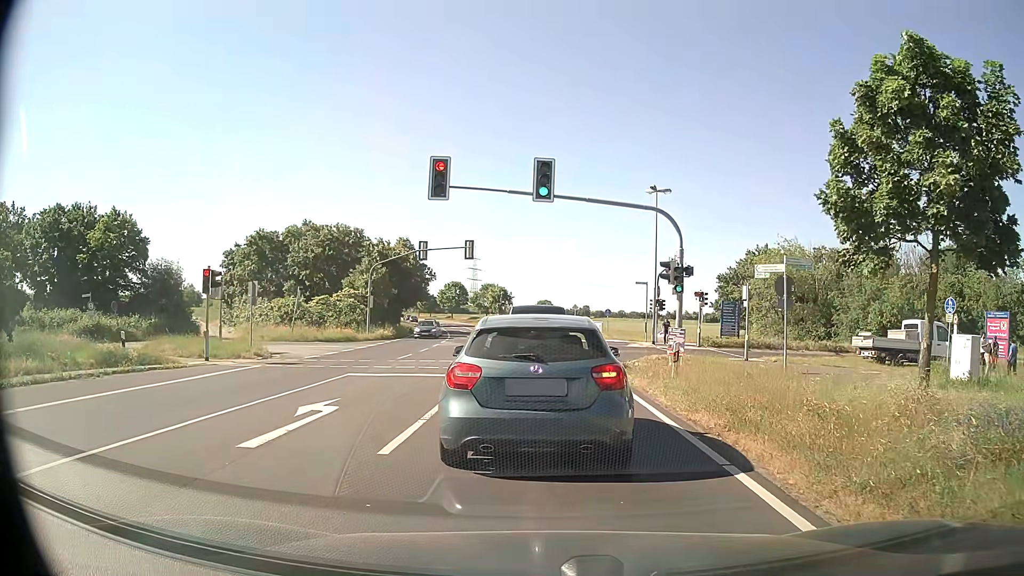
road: secondary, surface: asphalt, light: Day
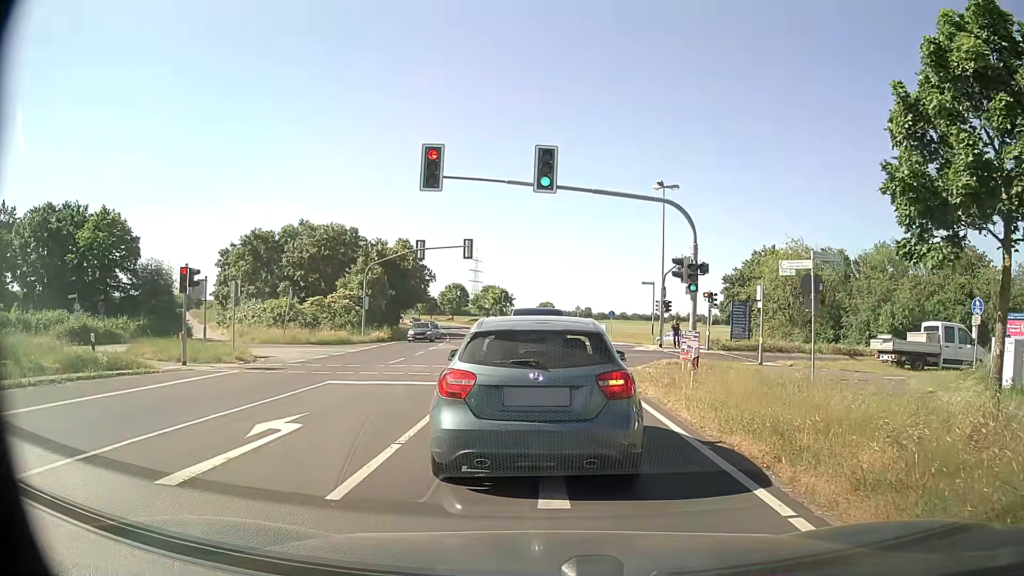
(0.0, +1.7) m; +1°
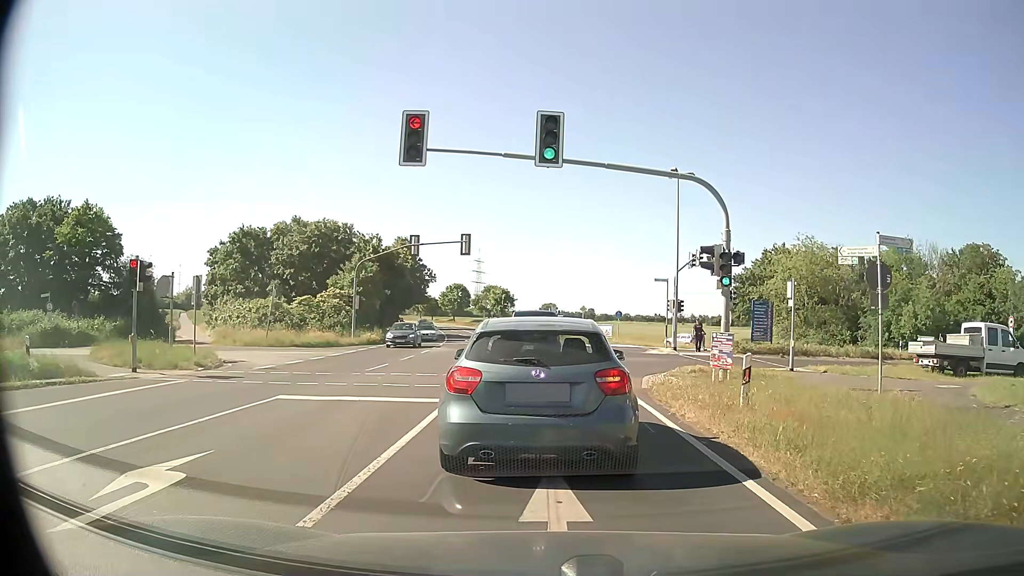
(0.0, +3.3) m; -1°
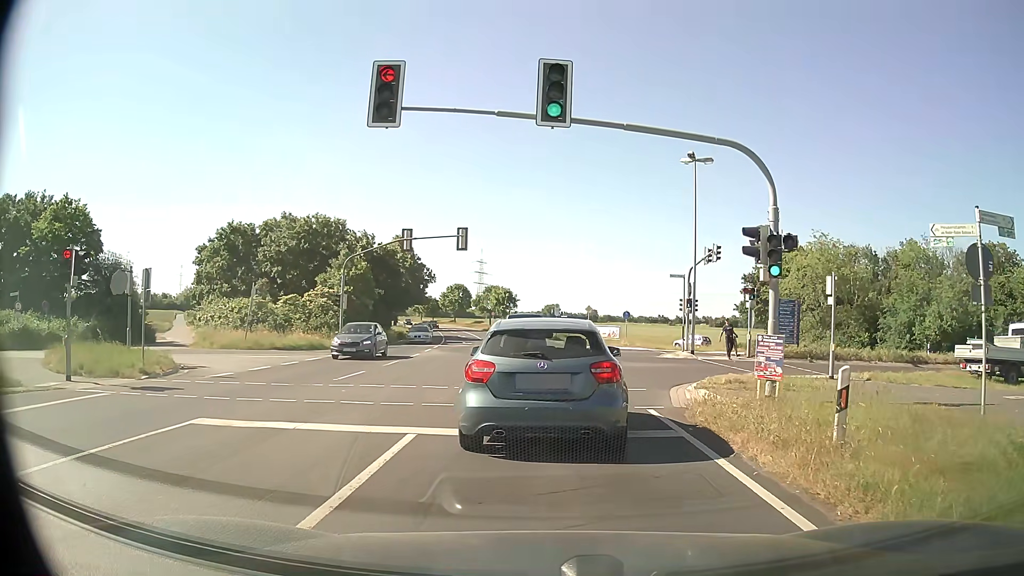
(0.0, +3.4) m; 0°
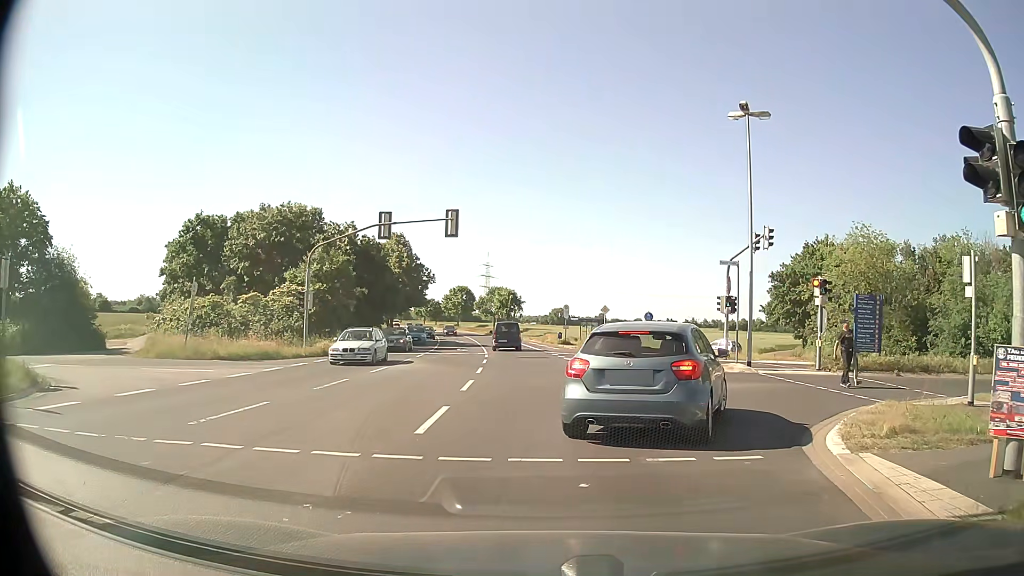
(0.0, +7.6) m; -1°
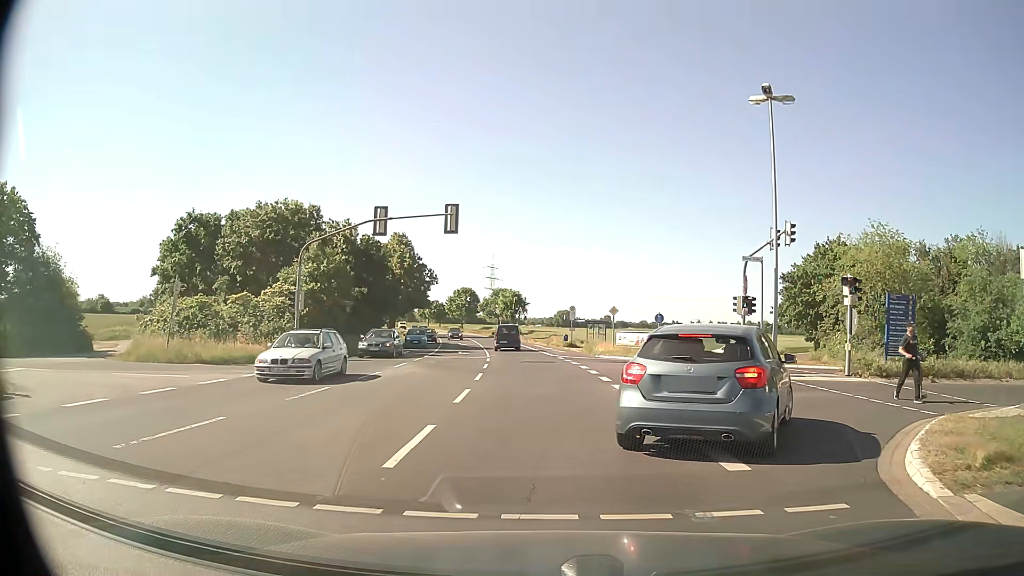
(0.0, +2.1) m; +1°
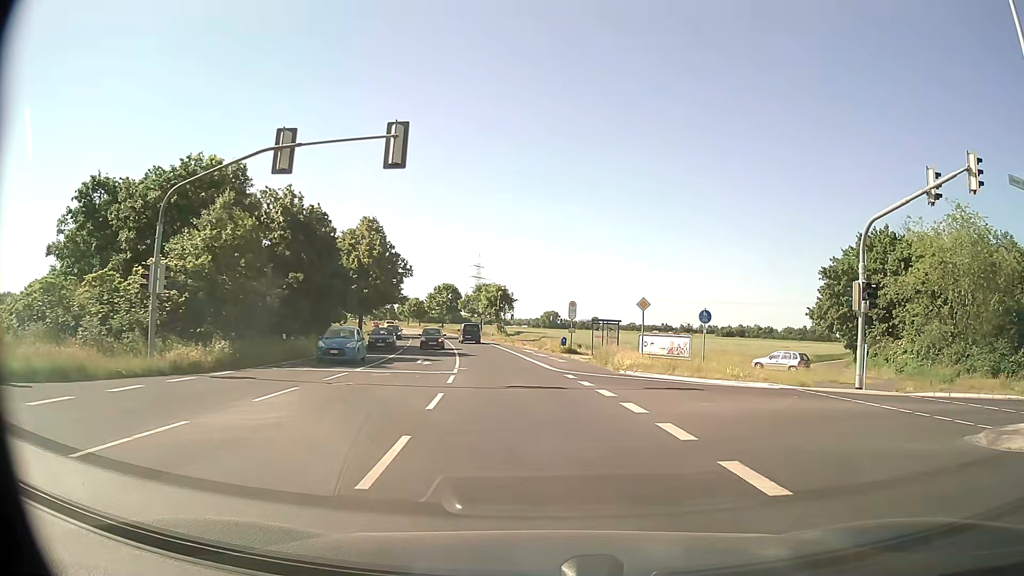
(-0.6, +13.3) m; +1°
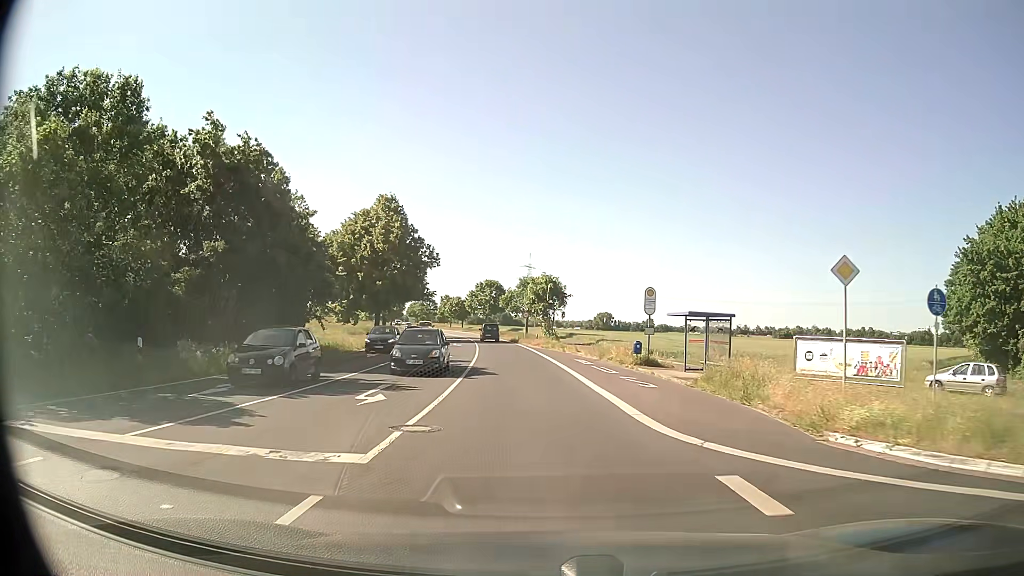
(-0.4, +15.9) m; -5°
(0, +10) (-1, +20) (-1, +30) (-2, +40) (-3, +50) (-4, +60) (-5, +70) (-7, +80) (-9, +89) (-11, +99) m
